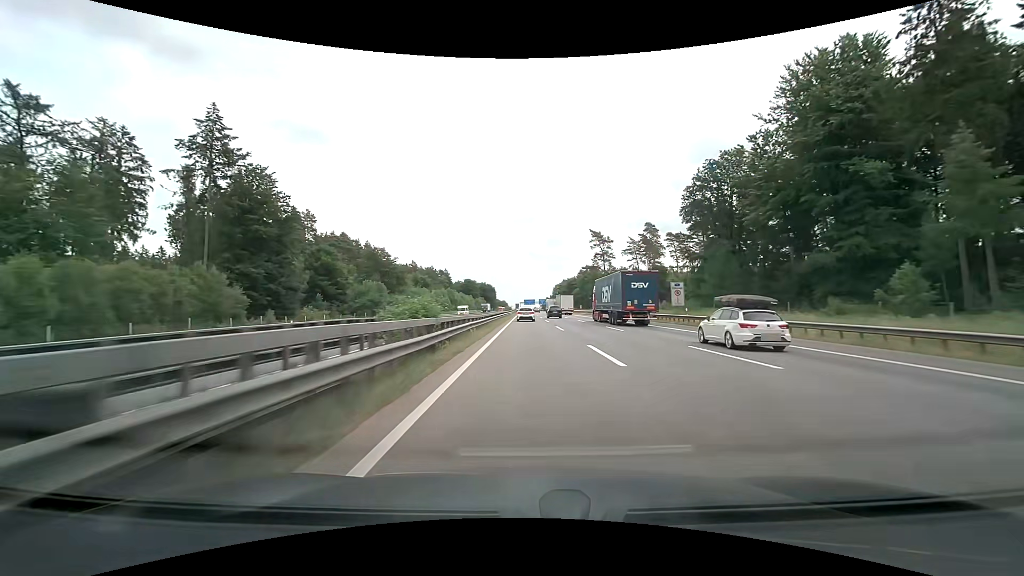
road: motorway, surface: concrete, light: Day
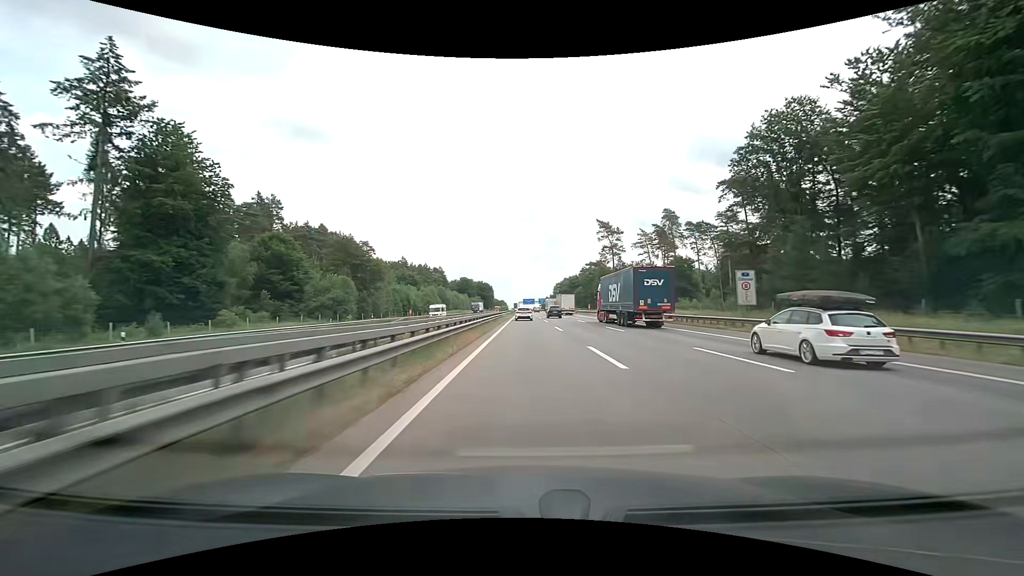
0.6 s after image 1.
(0.0, +18.8) m; 0°
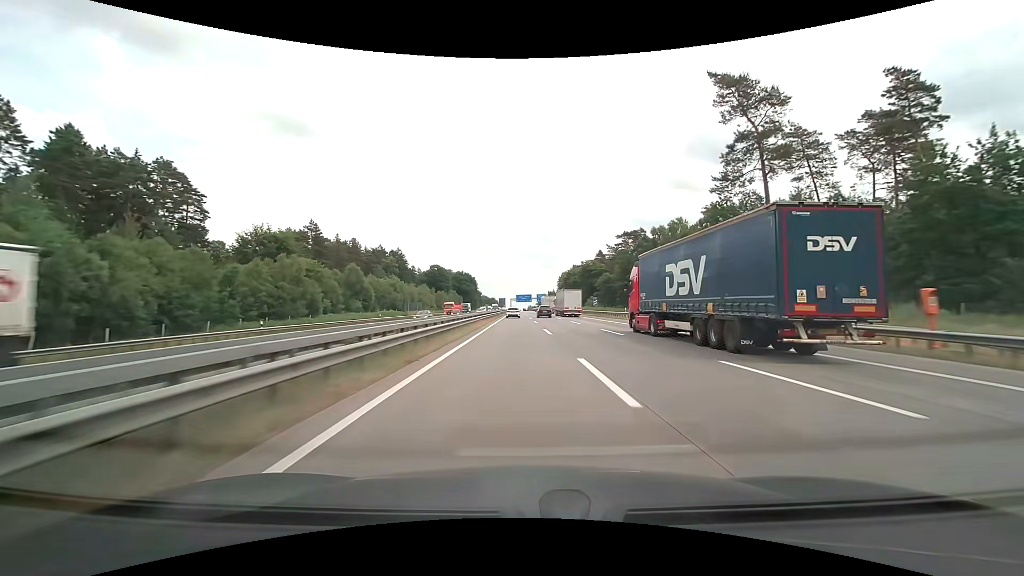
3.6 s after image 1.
(+0.2, +94.3) m; +1°
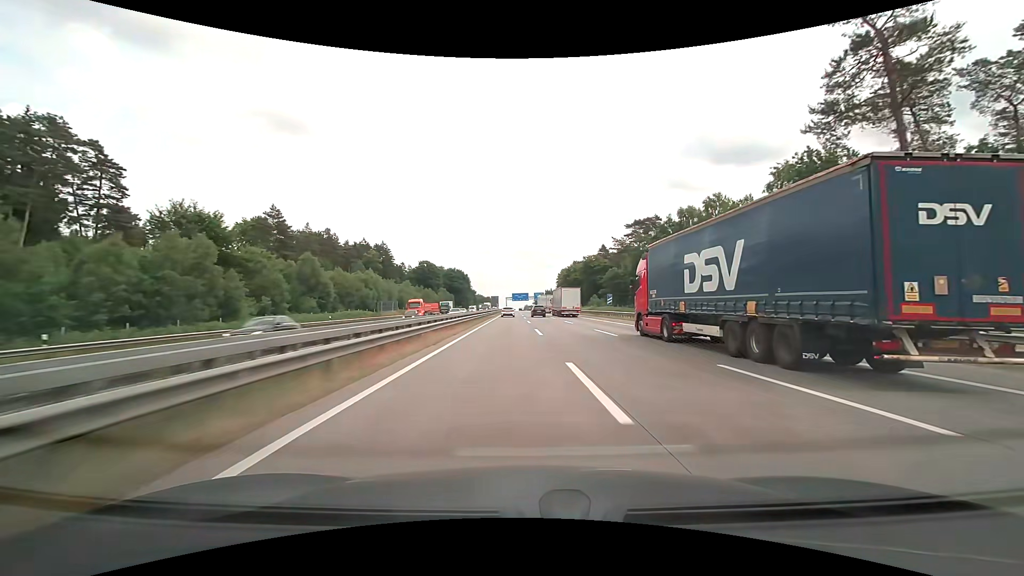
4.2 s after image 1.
(0.0, +19.0) m; 0°
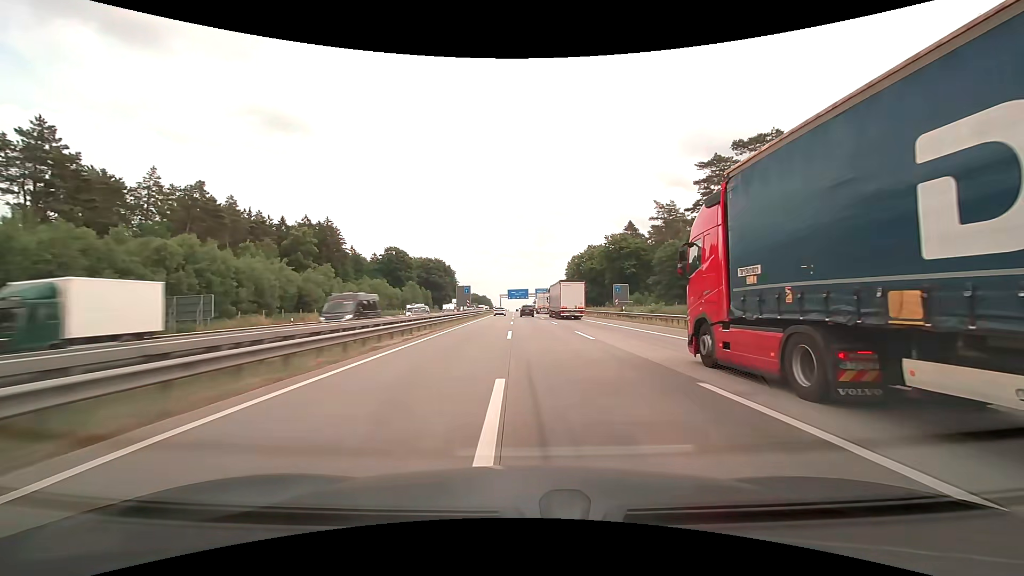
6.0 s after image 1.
(+0.5, +56.8) m; 0°
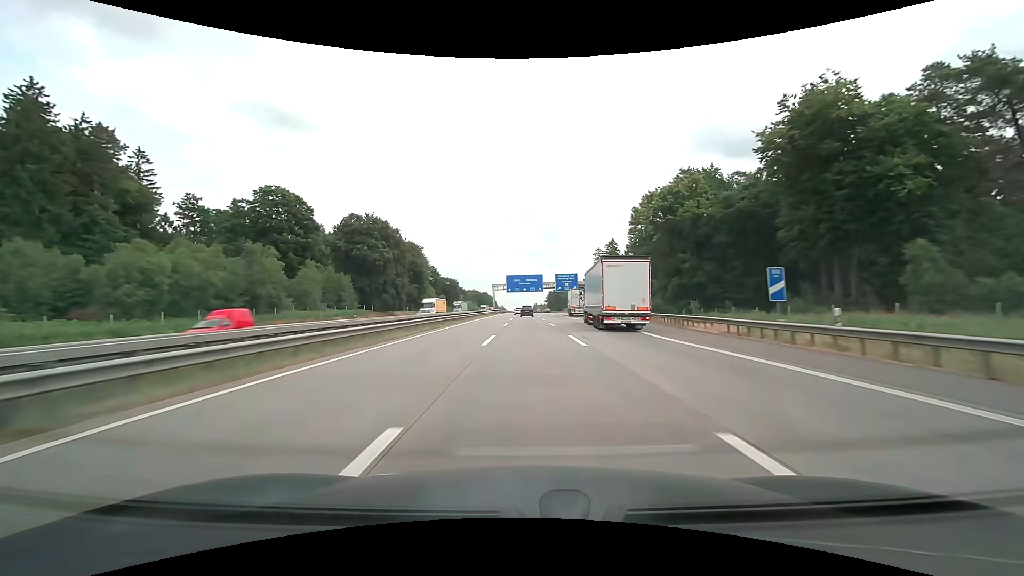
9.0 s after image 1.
(-0.9, +93.8) m; -1°
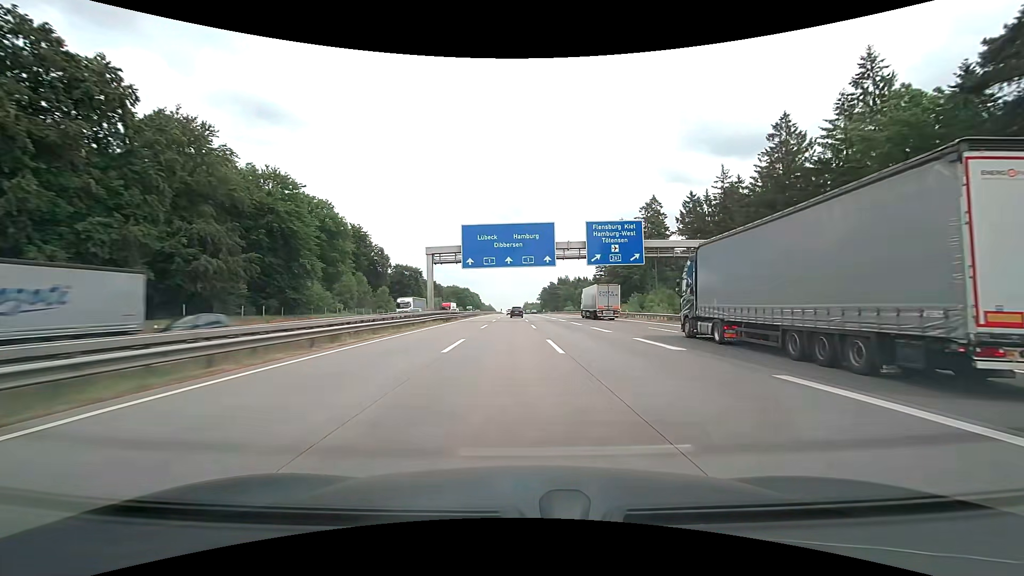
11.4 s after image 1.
(+0.4, +74.6) m; +1°
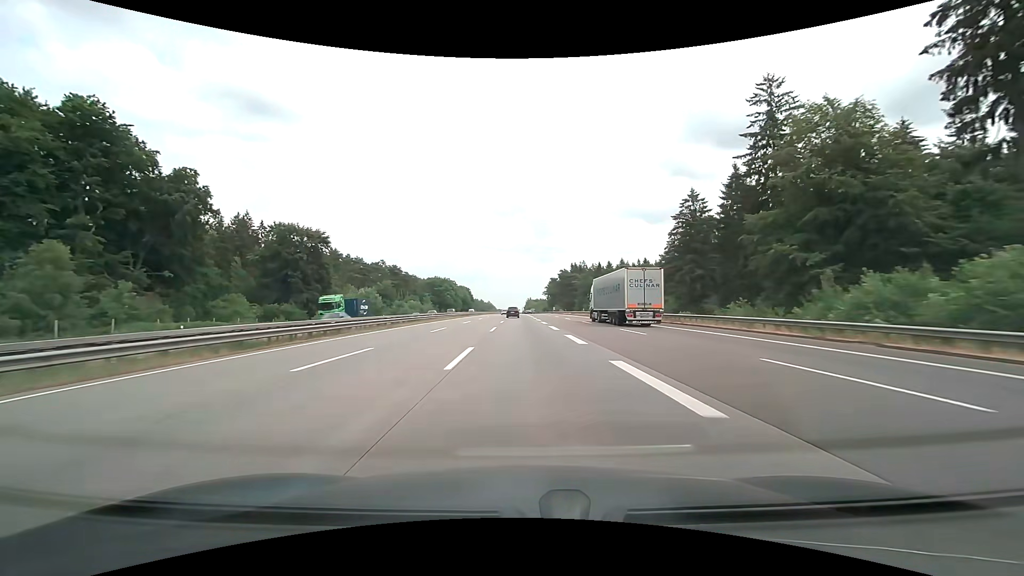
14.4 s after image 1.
(+0.8, +94.0) m; 0°
(0, +10) (0, +20) (0, +30) (0, +40) (-1, +50) (-1, +60) (-1, +70) (-1, +80) (-1, +90) (-2, +100) m
